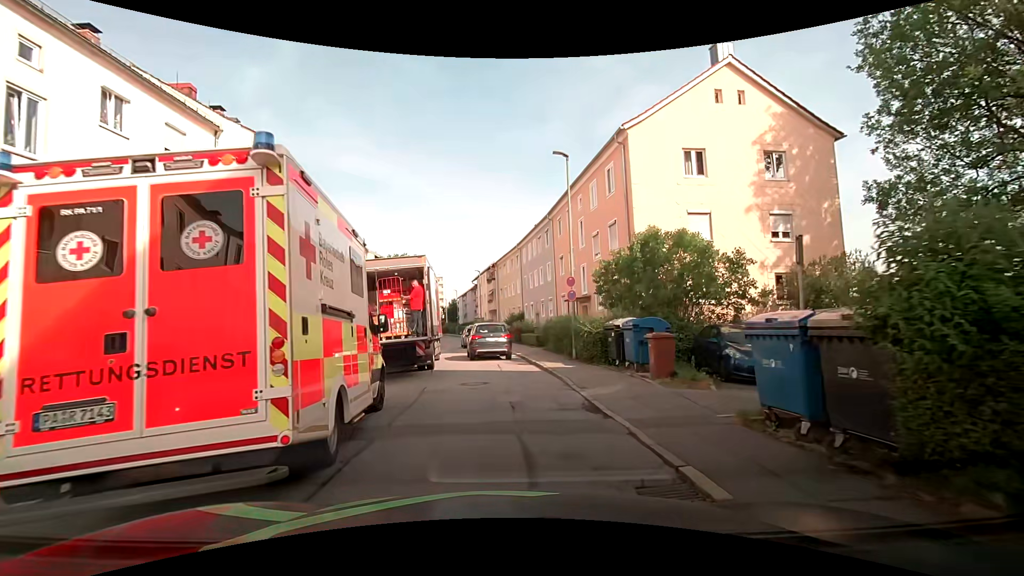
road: residential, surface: asphalt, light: Day
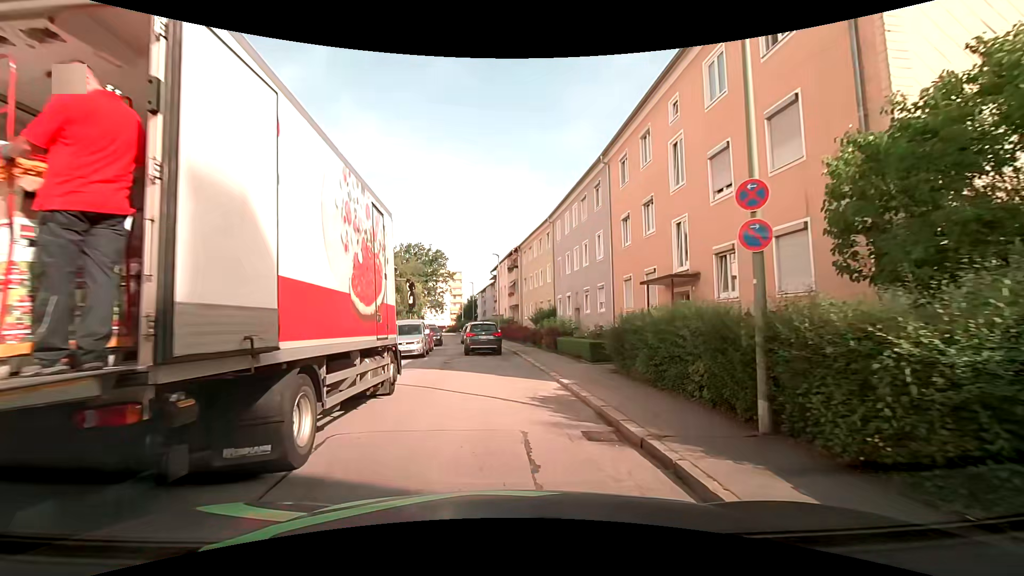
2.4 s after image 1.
(-0.4, +12.7) m; -3°
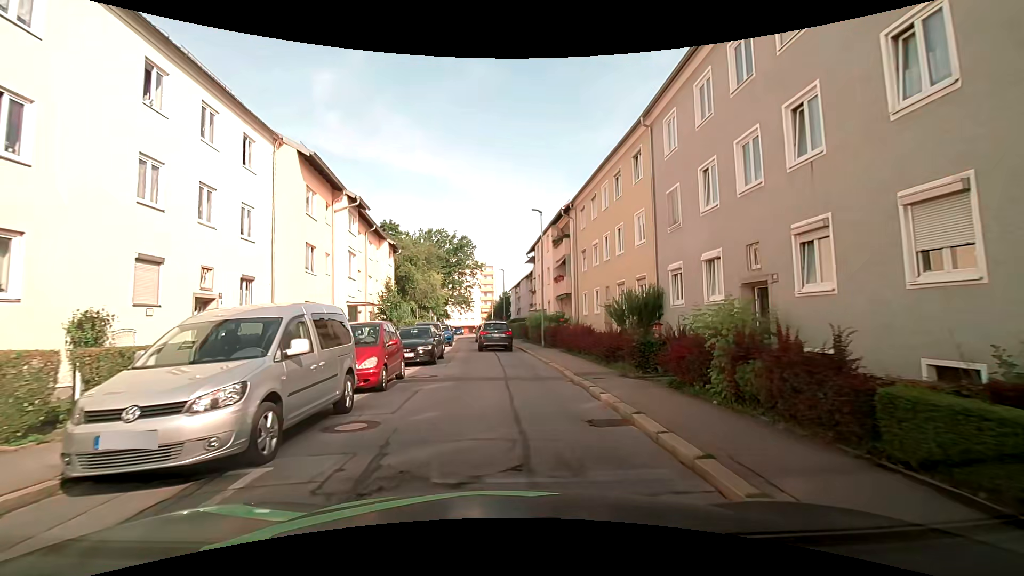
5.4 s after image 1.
(-0.6, +17.9) m; -5°
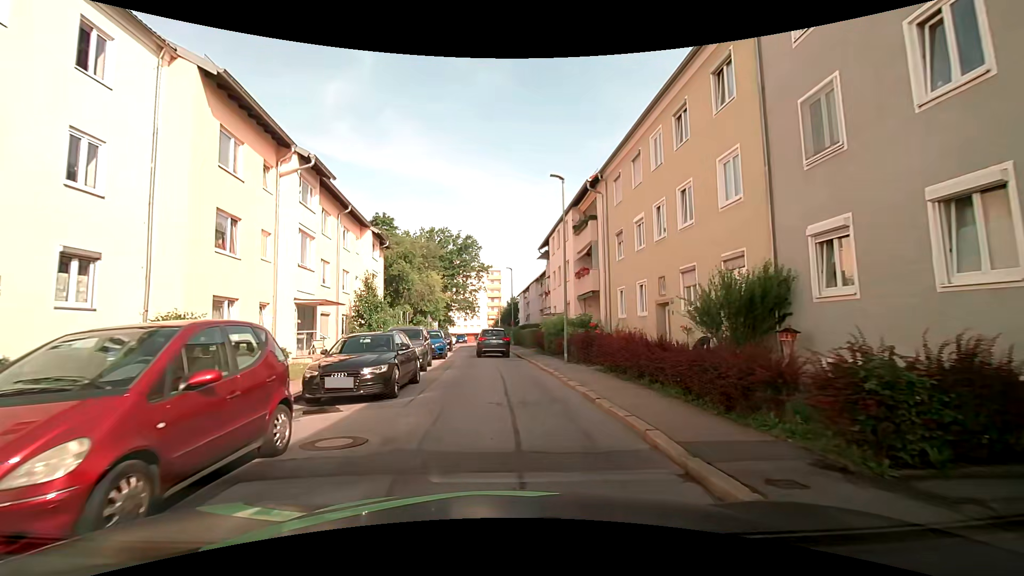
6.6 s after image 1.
(+0.1, +7.7) m; -1°
(0, +10) (0, +20) (0, +30) (-1, +40) (-1, +50) (-2, +60) (-3, +70) (-3, +80) (-4, +90) (-5, +100) m
